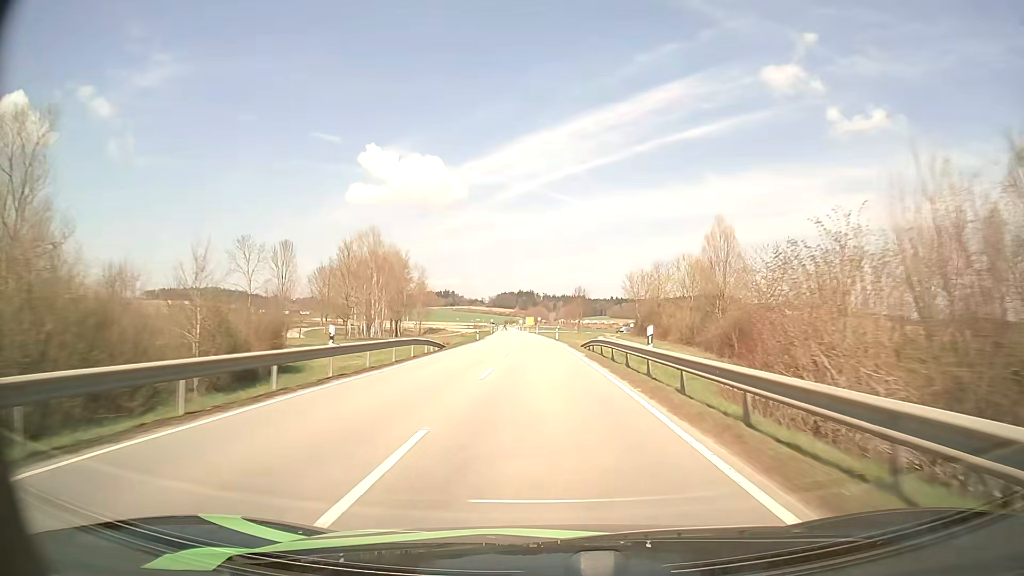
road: tertiary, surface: asphalt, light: Day
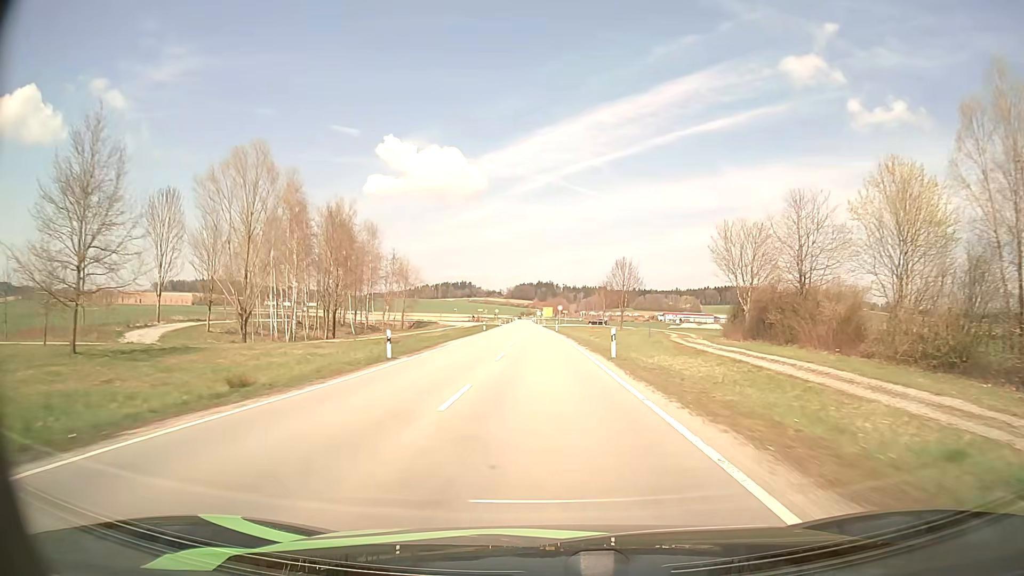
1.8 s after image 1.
(-0.5, +42.9) m; -2°
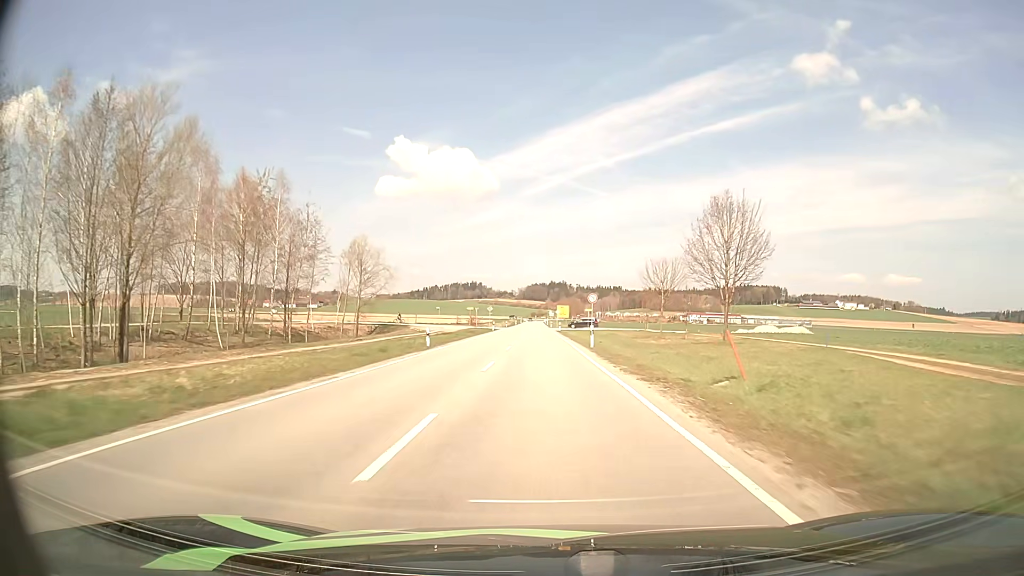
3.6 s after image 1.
(-0.4, +40.9) m; -1°
(0, +10) (0, +20) (0, +30) (0, +40) (-1, +50) (-1, +60) (-1, +70) (-1, +80) (-1, +90) (-1, +100) m
